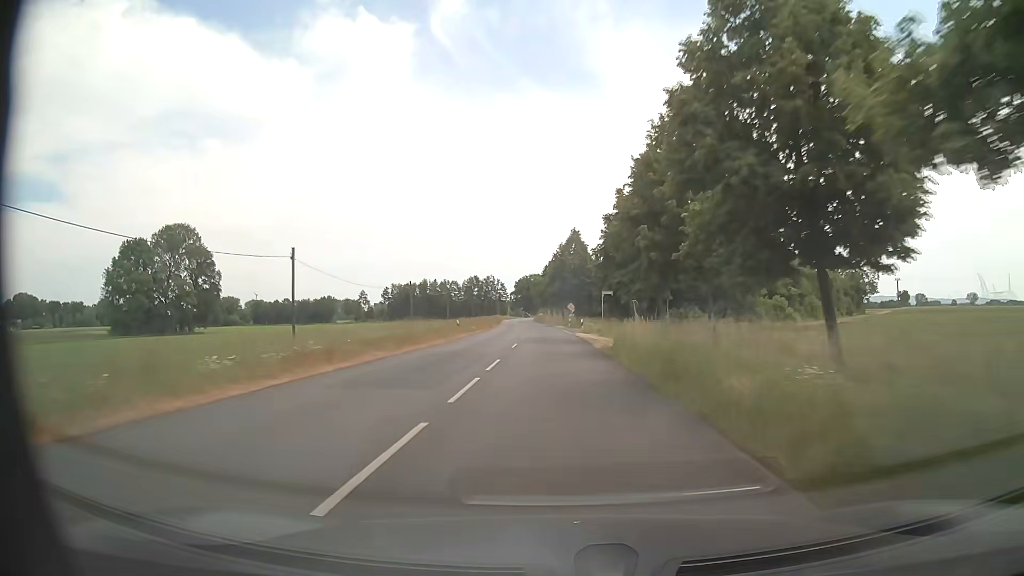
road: secondary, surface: asphalt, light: Day
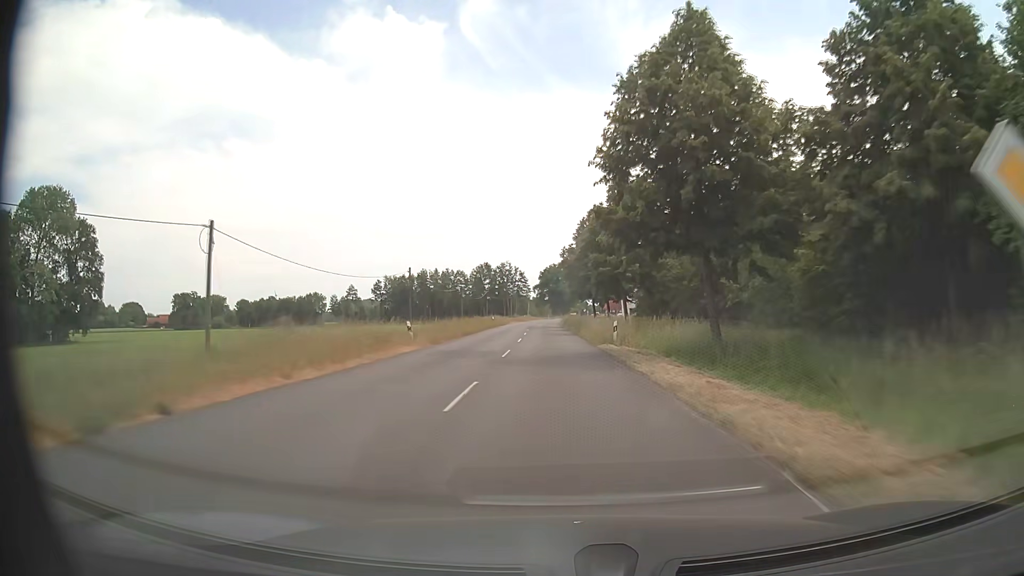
(-1.4, +67.7) m; -2°
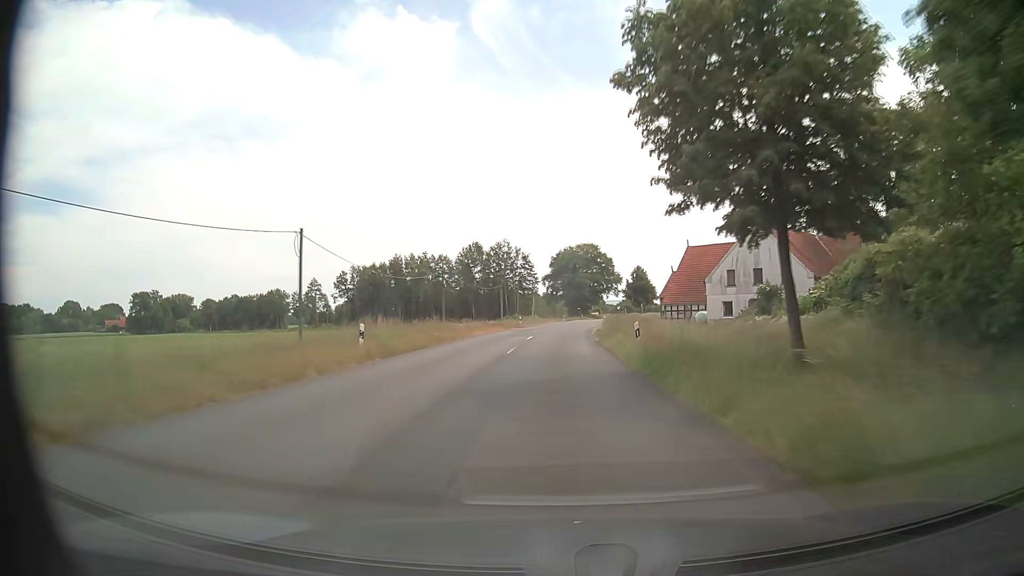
(-1.1, +58.8) m; -2°
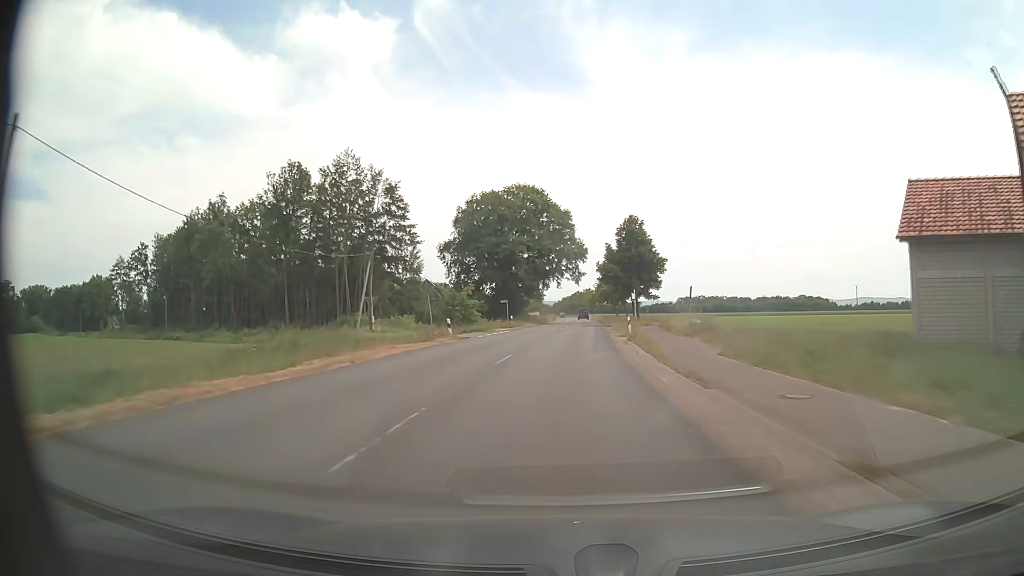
(+3.1, +78.4) m; +6°
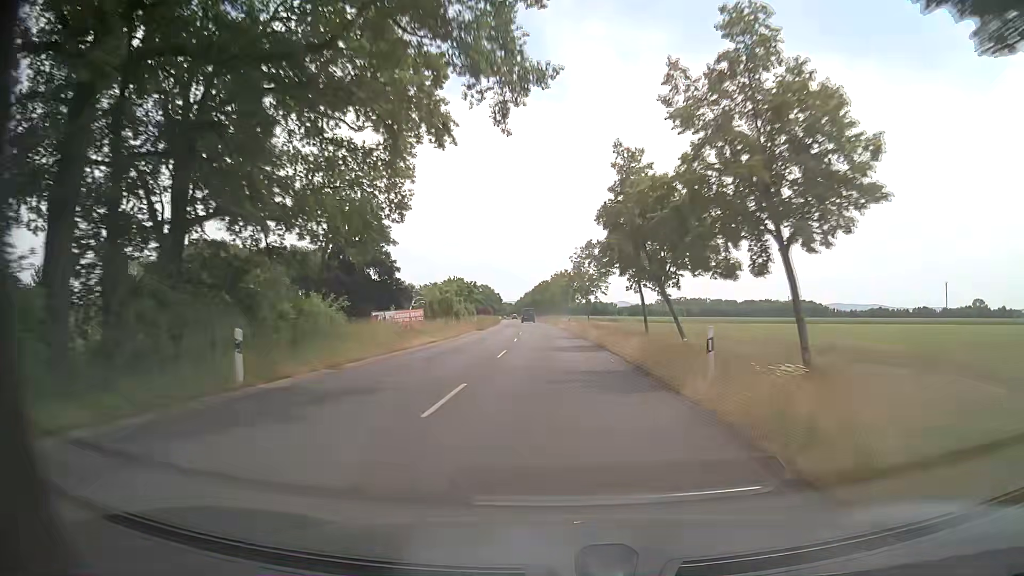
(+3.7, +81.1) m; +3°
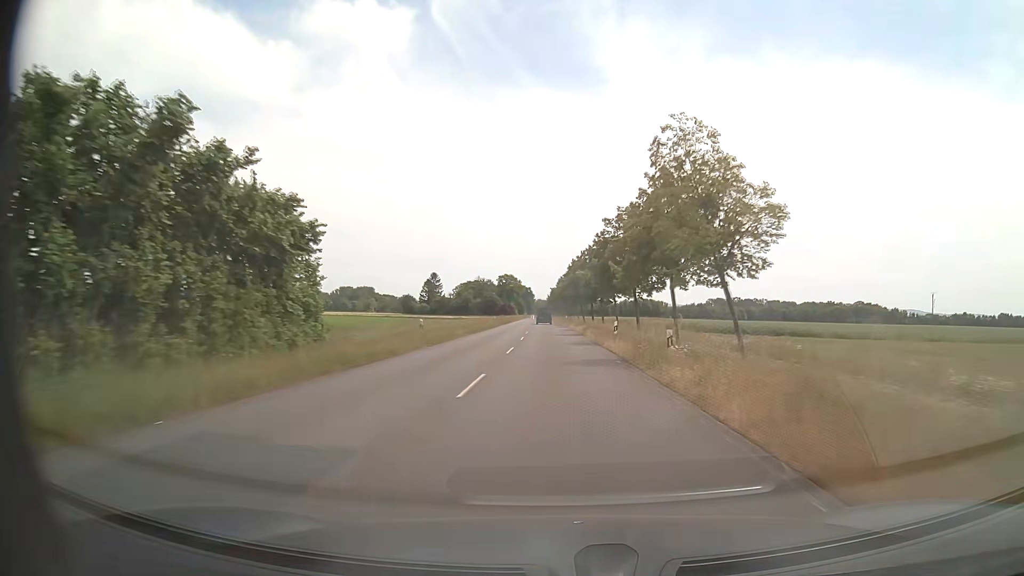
(-2.4, +82.3) m; -3°
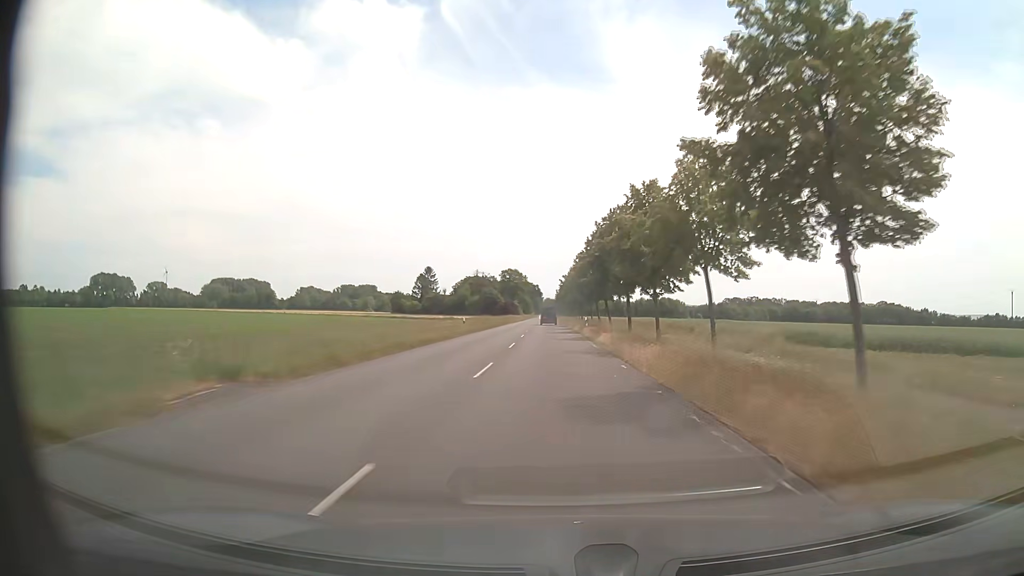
(-0.2, +33.2) m; -1°
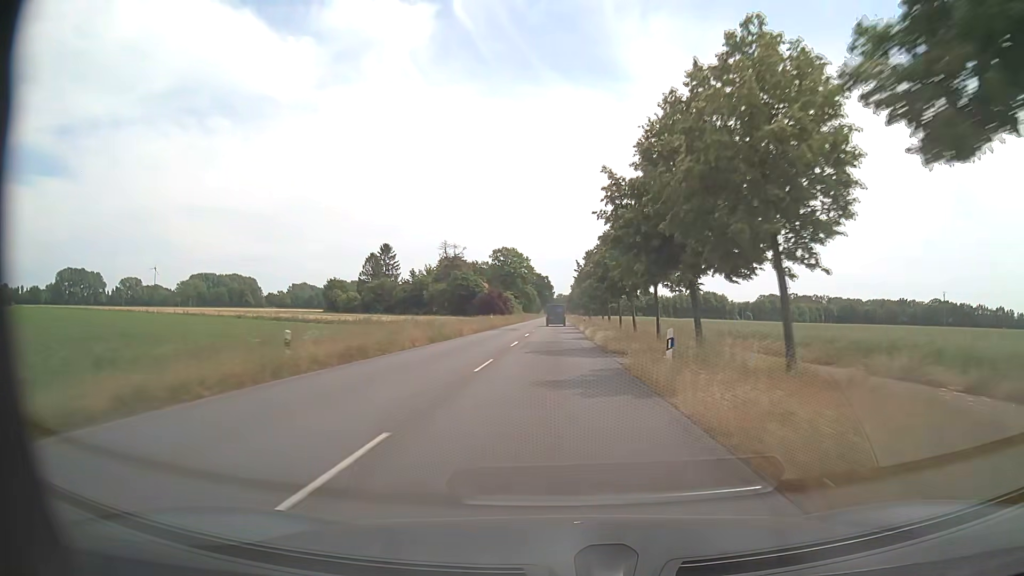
(-0.8, +82.9) m; -1°
(0, +10) (0, +20) (0, +30) (0, +40) (0, +50) (0, +60) (0, +70) (0, +80) (0, +90) (0, +100) m
